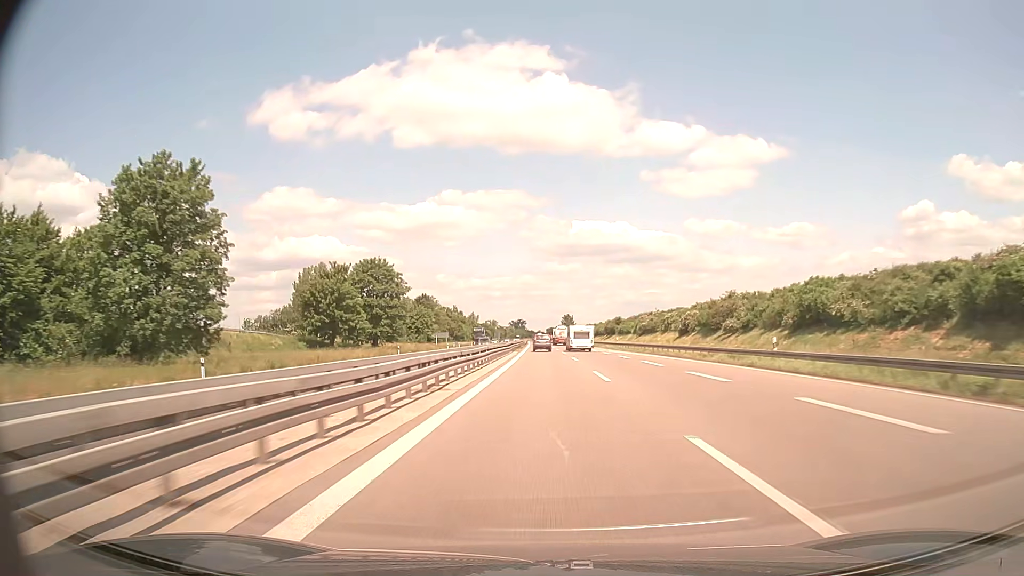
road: trunk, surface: asphalt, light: Day
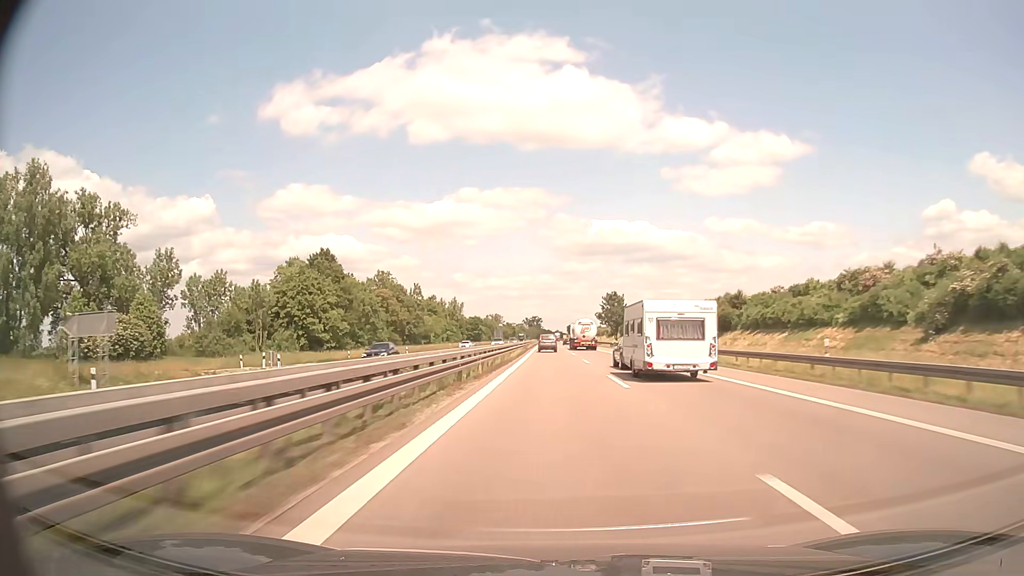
(-1.4, +110.2) m; -2°
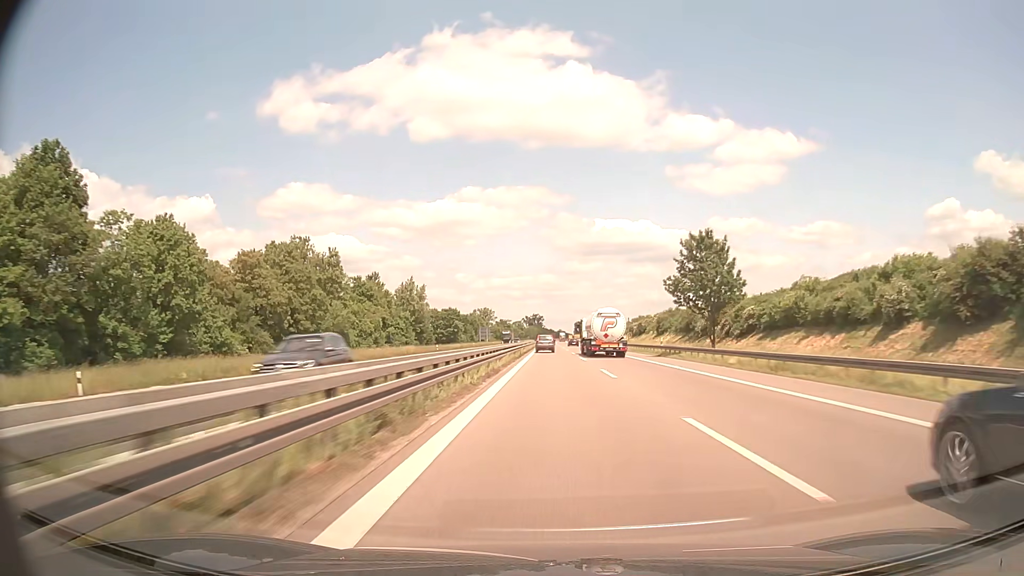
(-0.1, +66.7) m; 0°
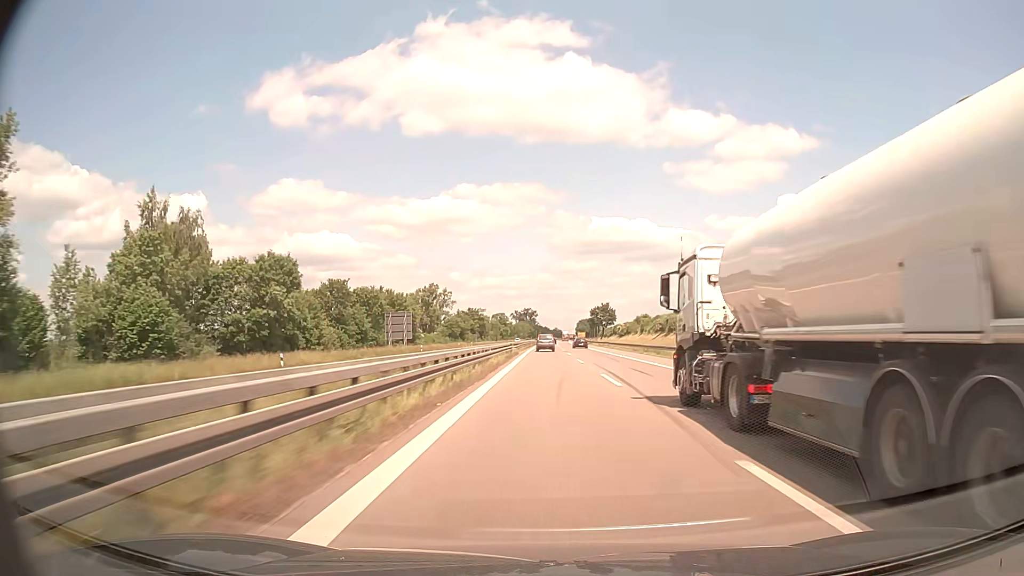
(+0.2, +111.9) m; 0°
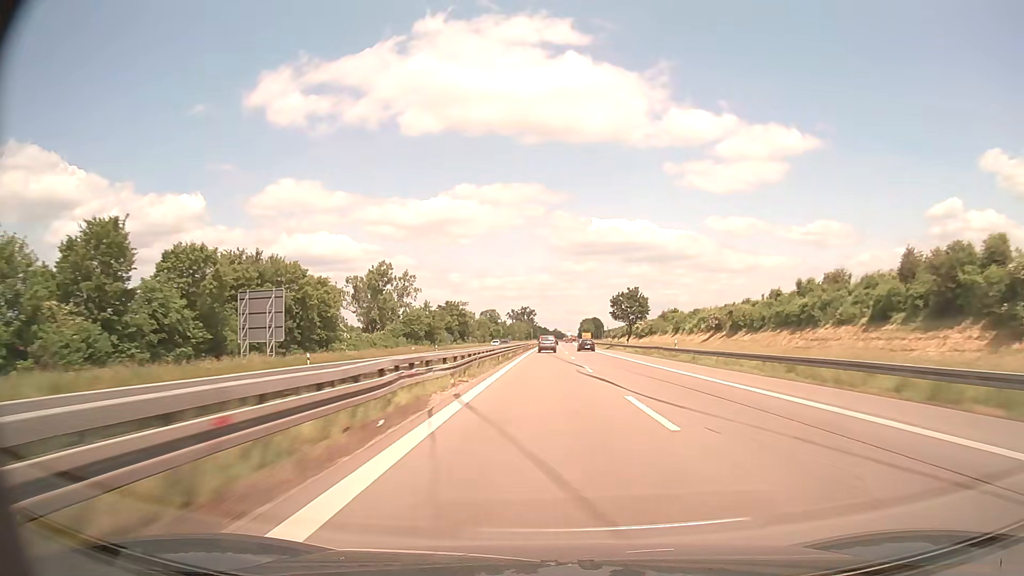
(0.0, +45.1) m; 0°
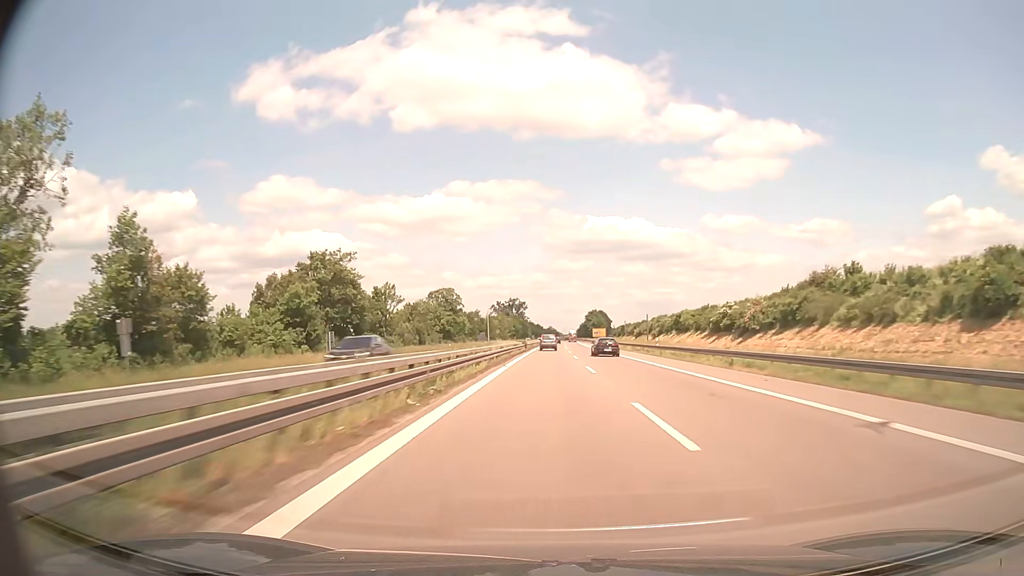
(+0.5, +91.6) m; +1°
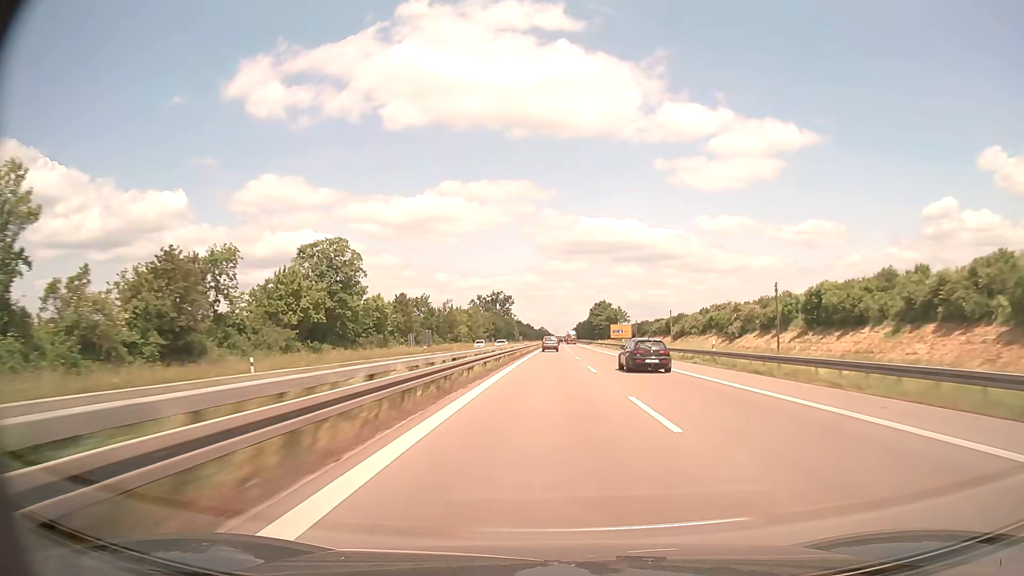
(+0.4, +70.2) m; +1°
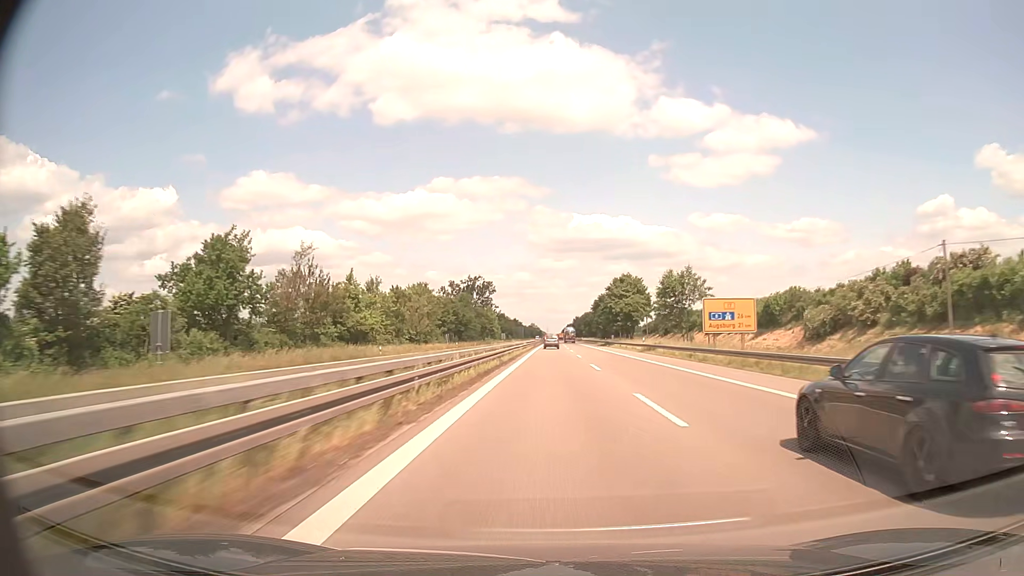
(+0.5, +71.3) m; +1°
(0, +10) (0, +20) (0, +30) (0, +40) (0, +50) (0, +60) (0, +70) (0, +80) (0, +90) (0, +100) m
